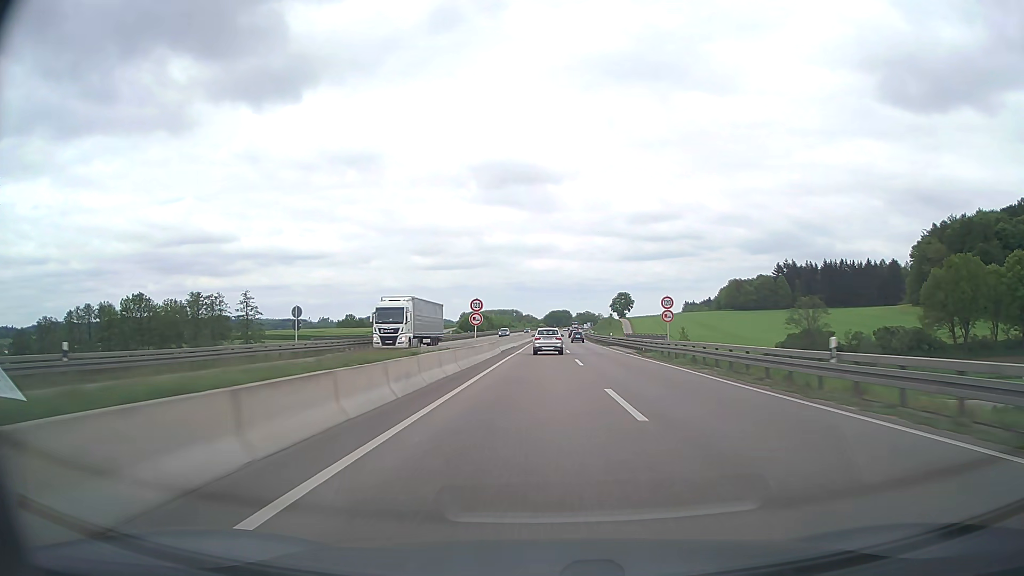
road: trunk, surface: asphalt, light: Day
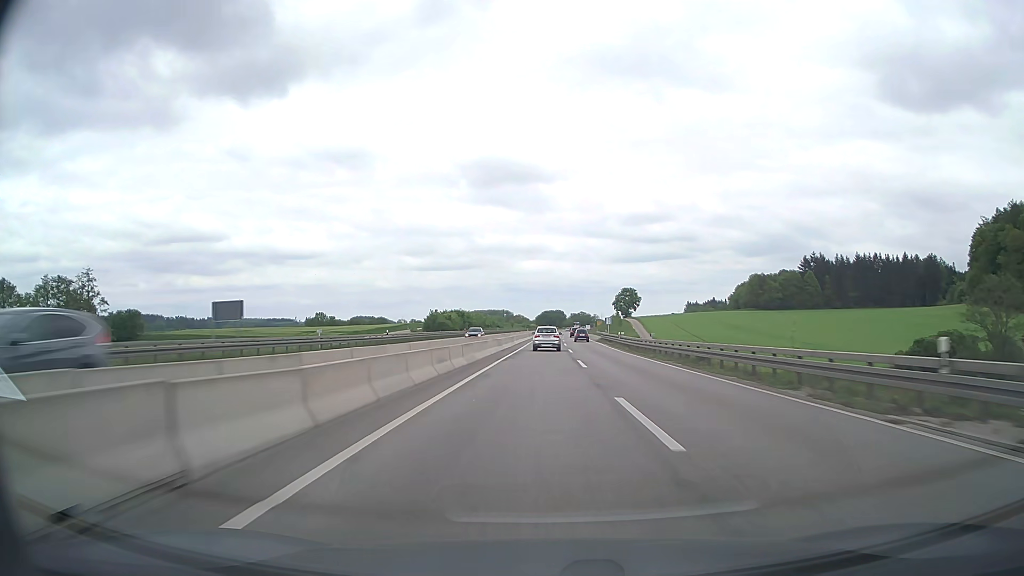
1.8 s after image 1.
(+0.3, +56.9) m; +1°
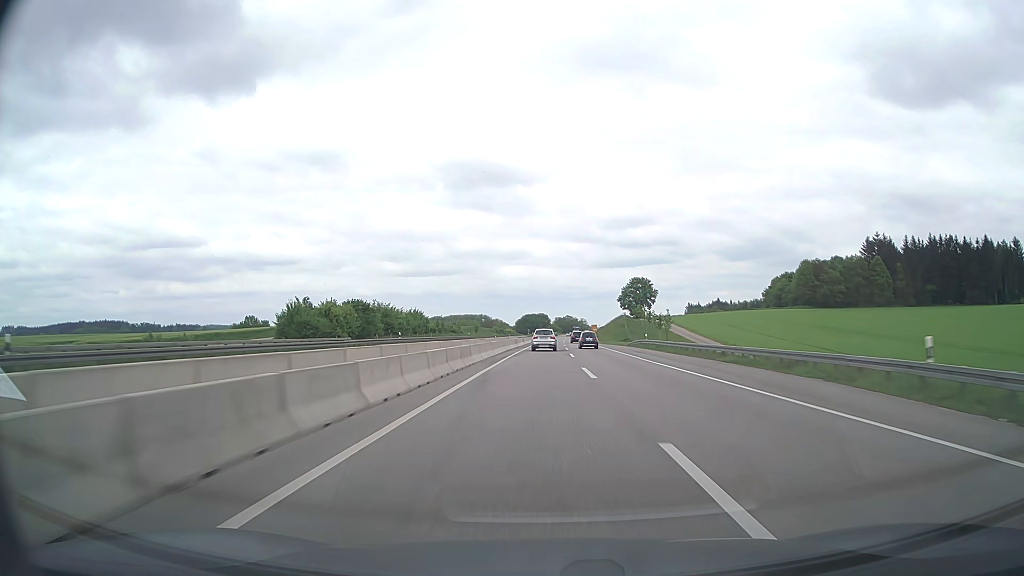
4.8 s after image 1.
(+1.2, +95.7) m; +1°
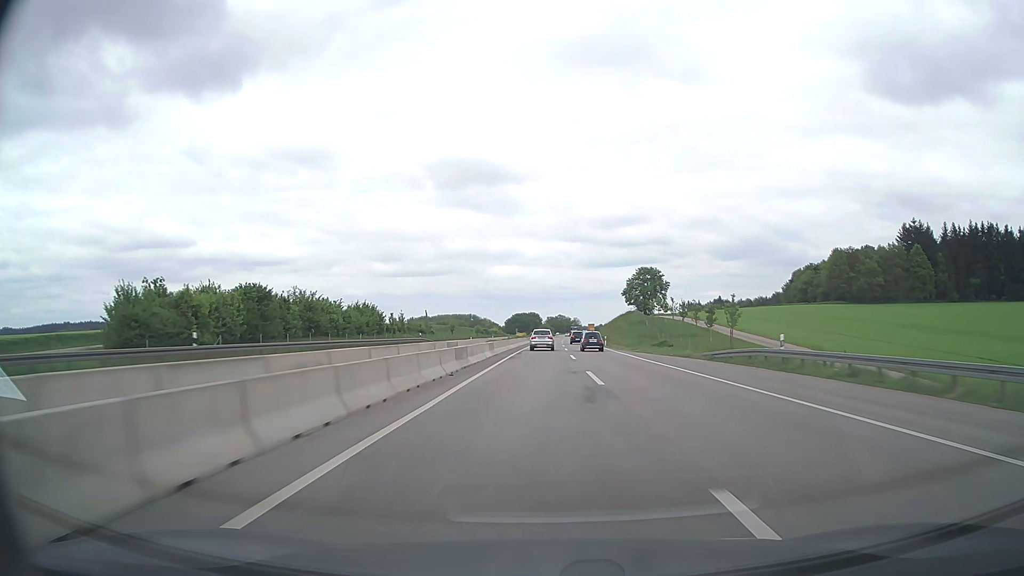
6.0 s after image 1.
(+0.2, +38.6) m; +1°
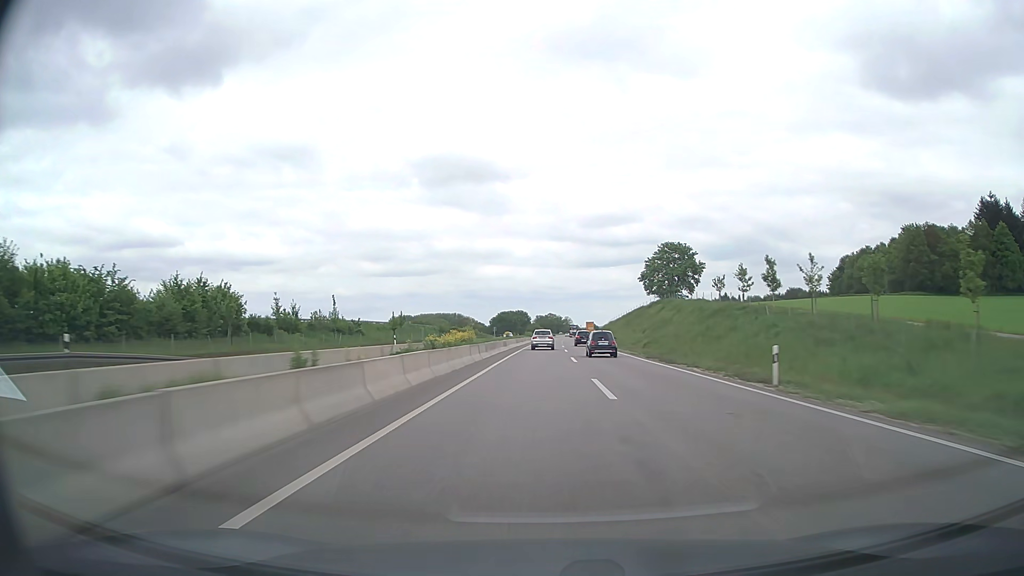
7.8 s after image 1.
(+0.5, +57.8) m; +1°
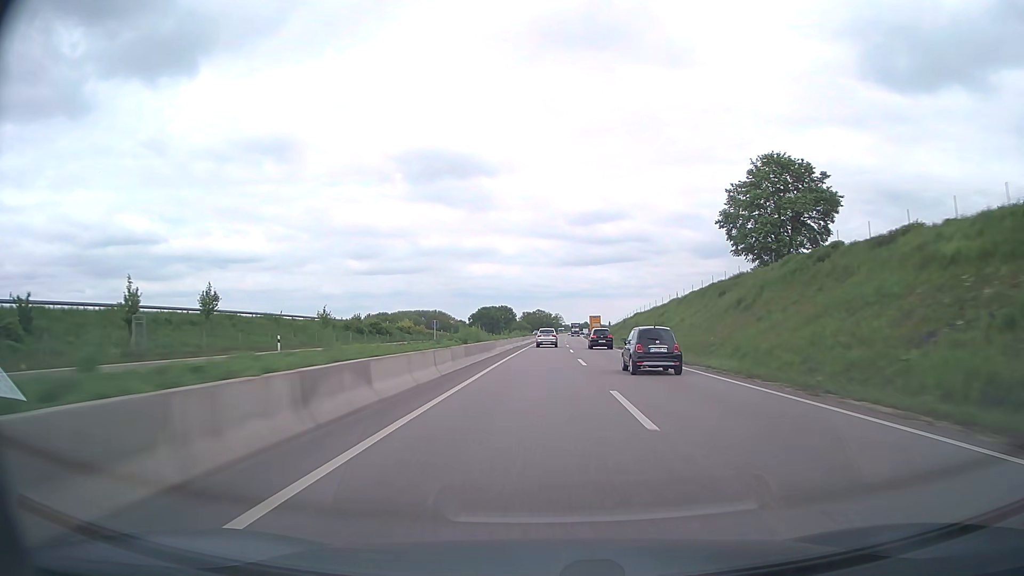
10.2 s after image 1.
(+0.7, +76.7) m; +1°
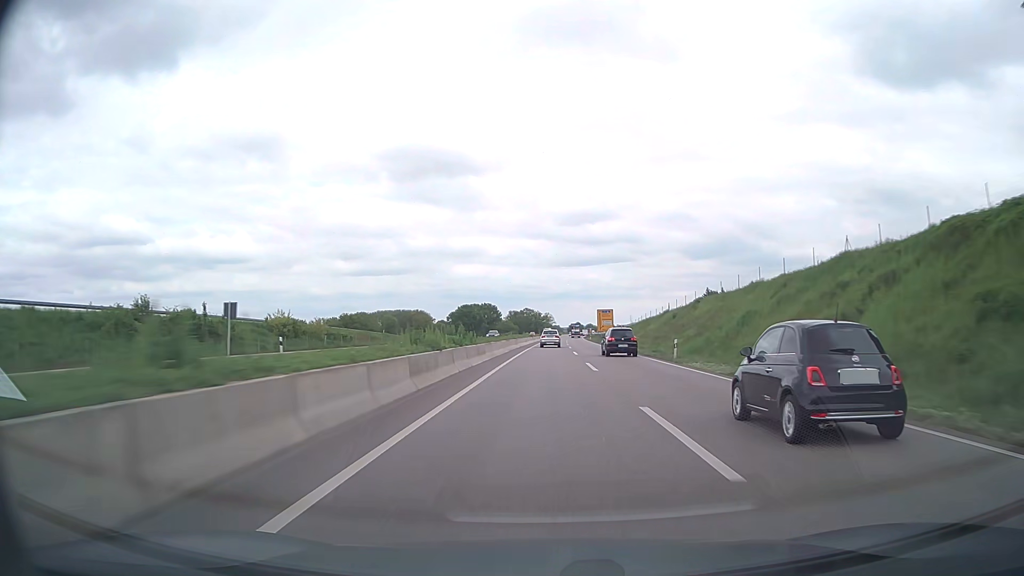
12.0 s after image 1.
(+0.4, +57.2) m; +1°
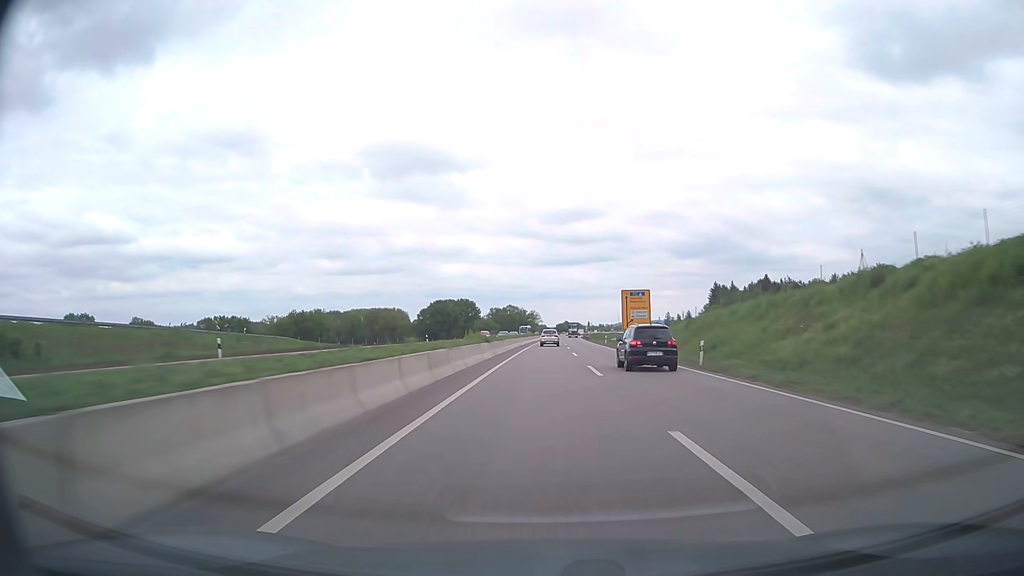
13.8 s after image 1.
(+0.6, +57.1) m; +1°
(0, +10) (0, +20) (0, +30) (0, +40) (0, +50) (0, +60) (+1, +70) (+1, +80) (+1, +90) (+1, +100) m
